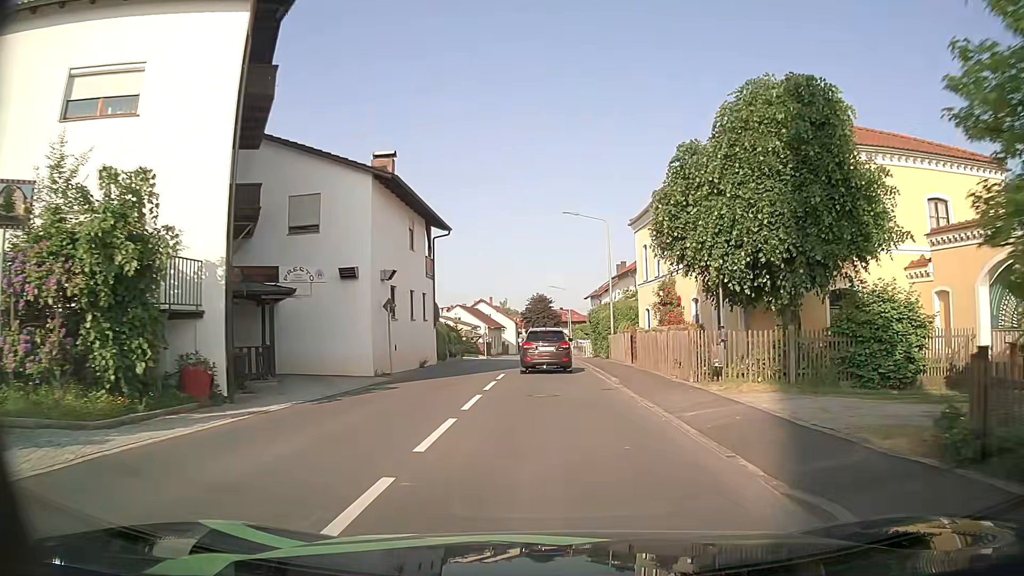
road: secondary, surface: asphalt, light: Day
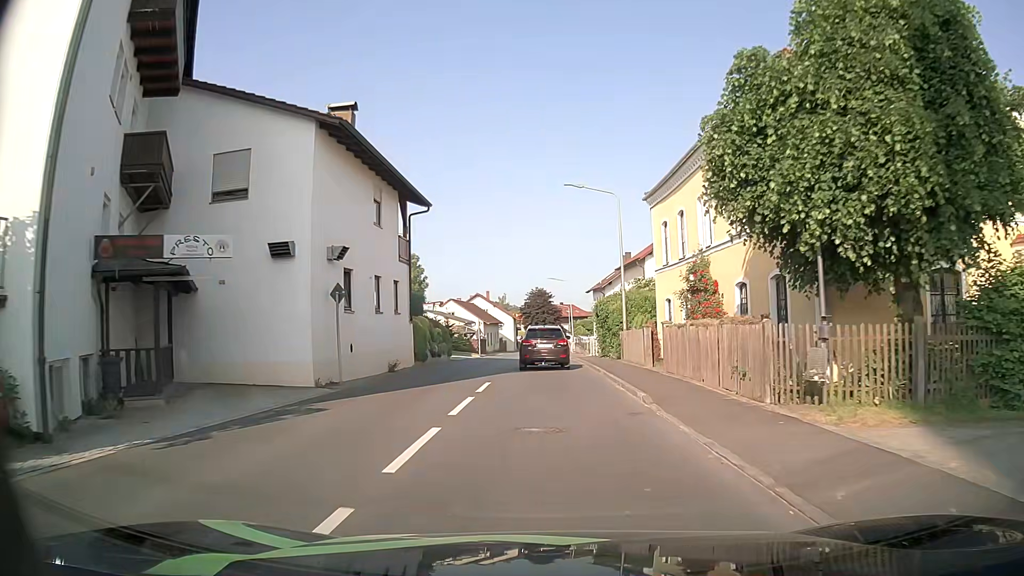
(0.0, +5.8) m; -1°
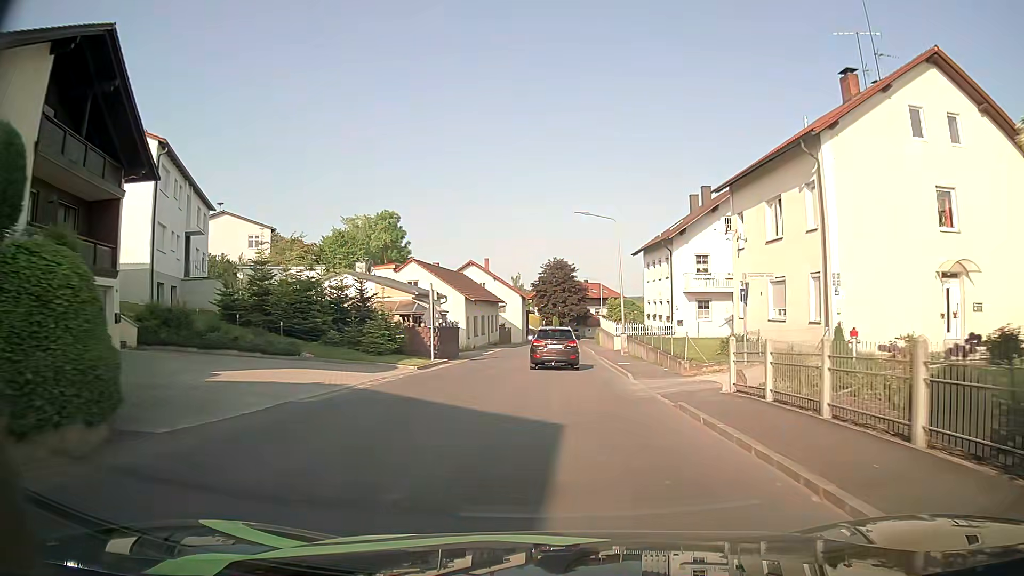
(-0.4, +33.7) m; -1°
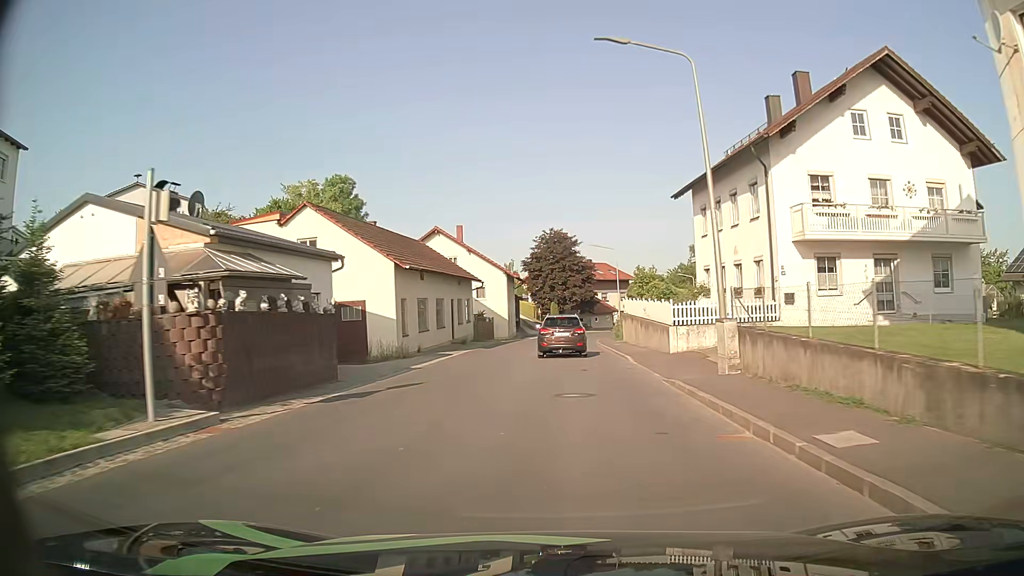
(+0.2, +21.8) m; 0°
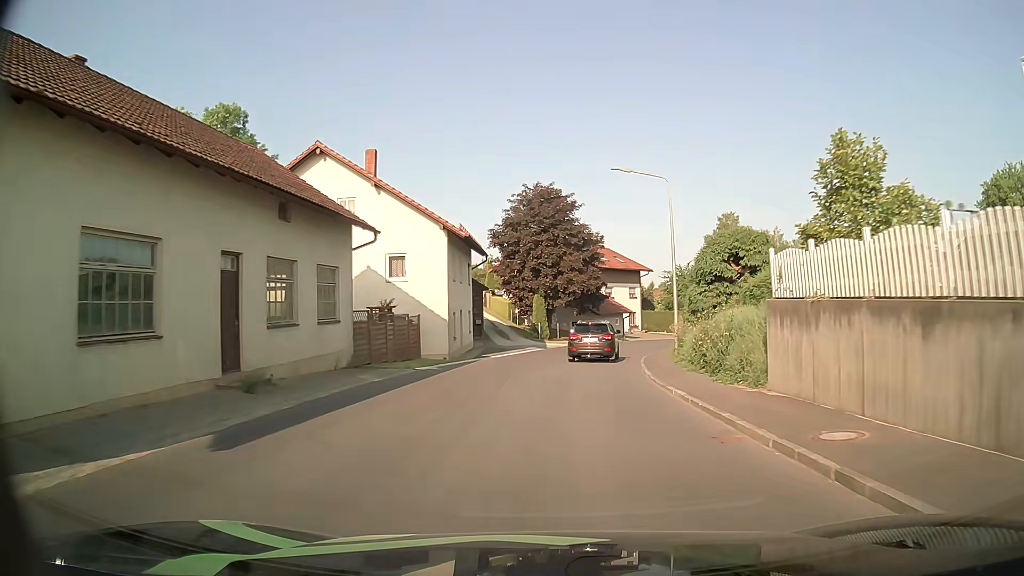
(0.0, +28.7) m; +1°
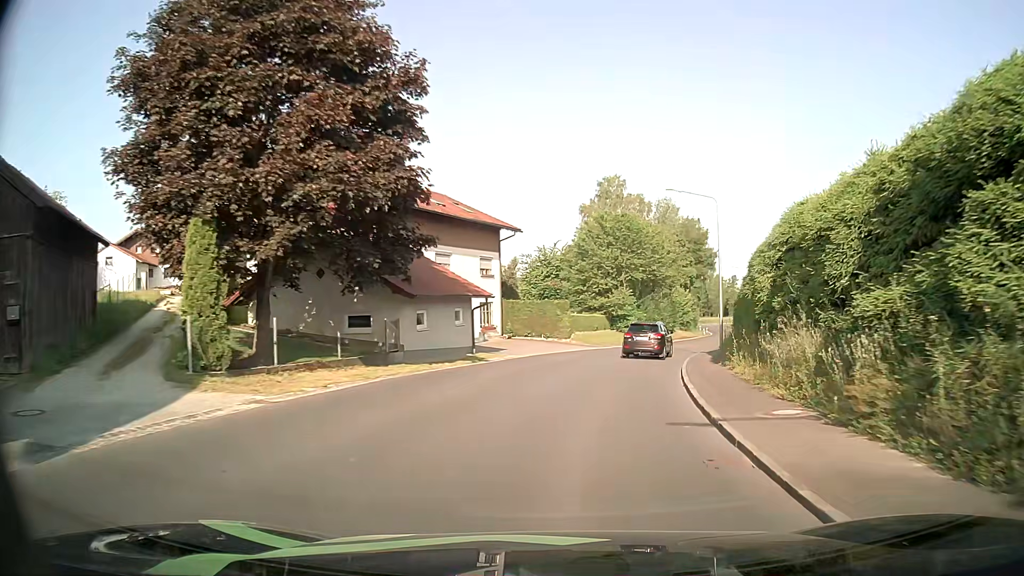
(+3.1, +34.6) m; +14°
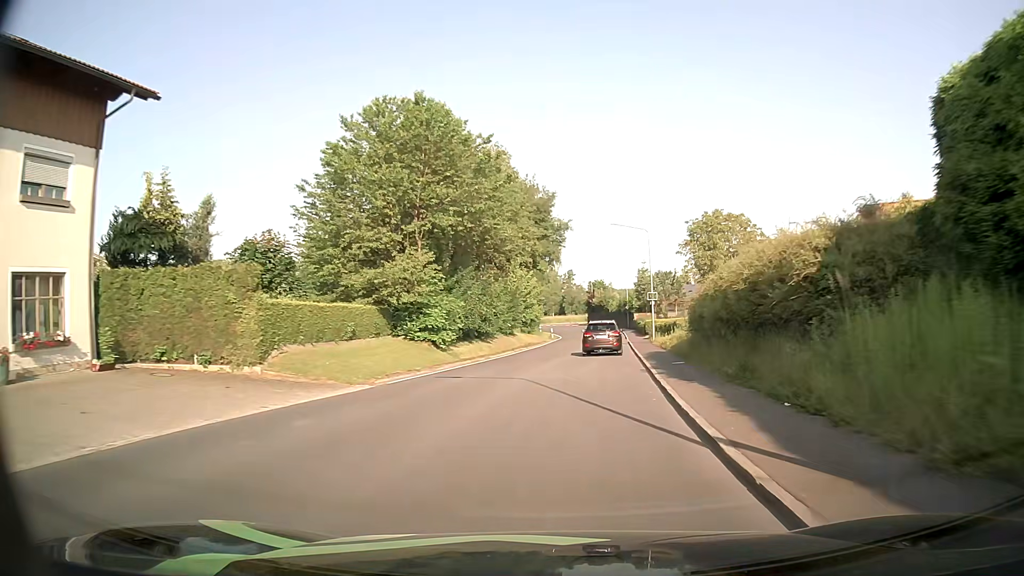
(+4.0, +29.4) m; +15°
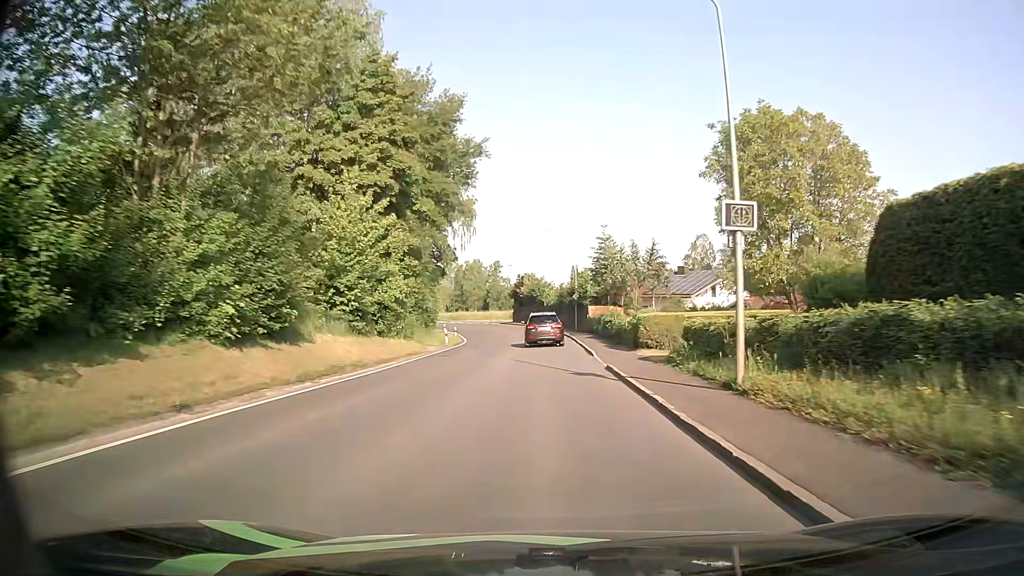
(+1.9, +31.4) m; +6°
(0, +10) (0, +20) (0, +30) (-1, +40) (-1, +50) (-2, +60) (-4, +70) (-6, +79) (-10, +89) (-14, +98) m
